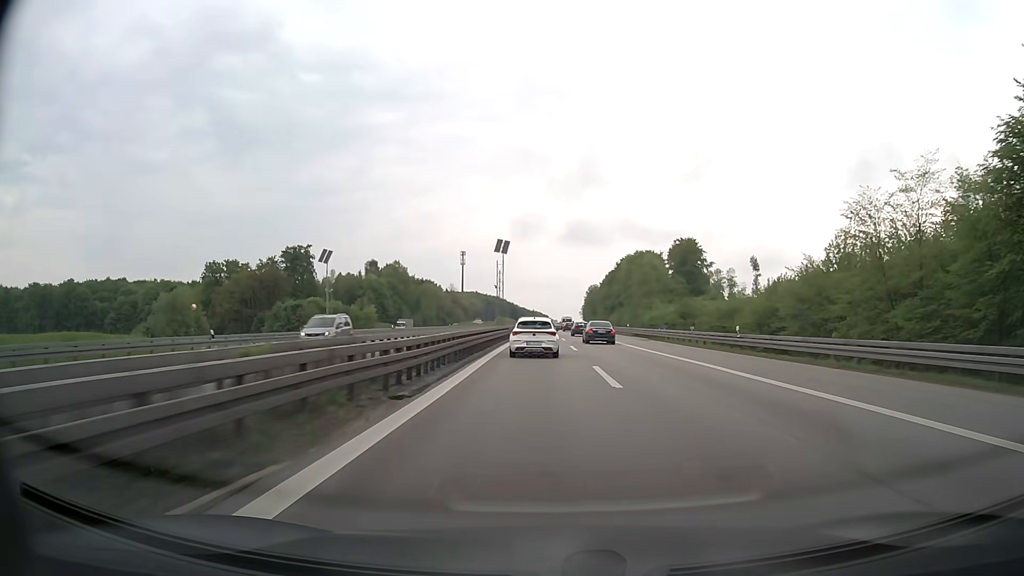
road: motorway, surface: asphalt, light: Day
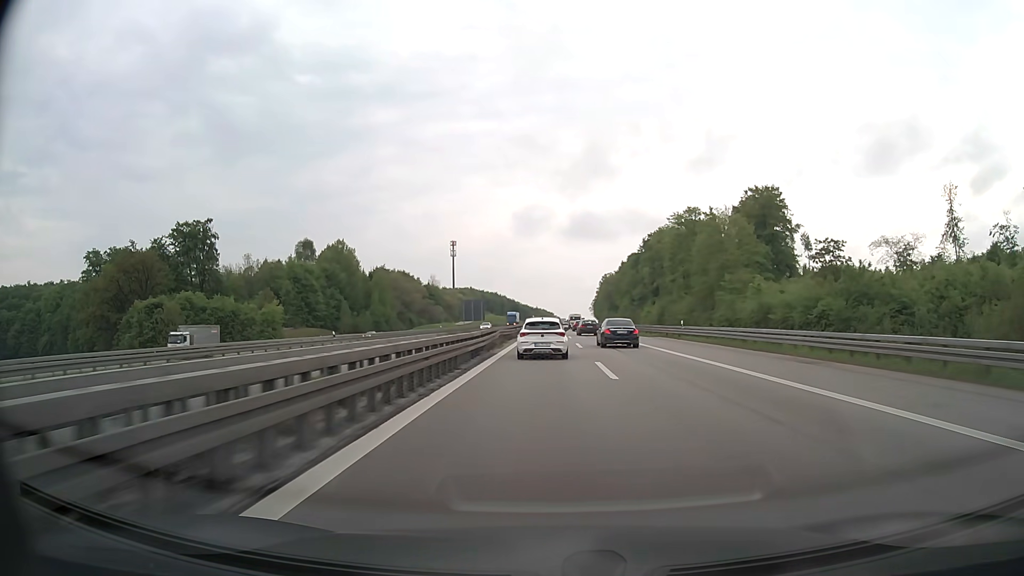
(-0.4, +69.6) m; 0°
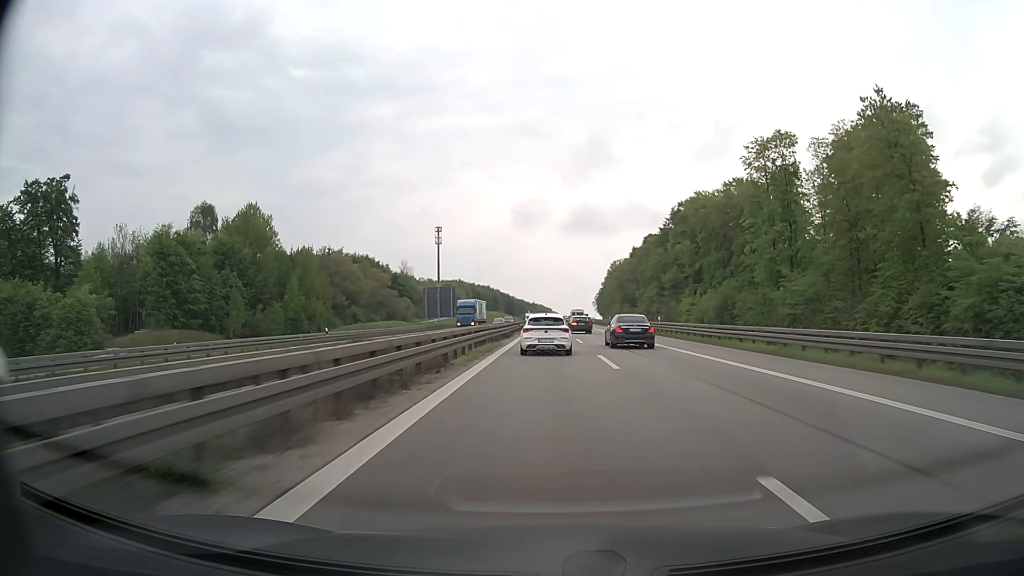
(0.0, +52.3) m; 0°
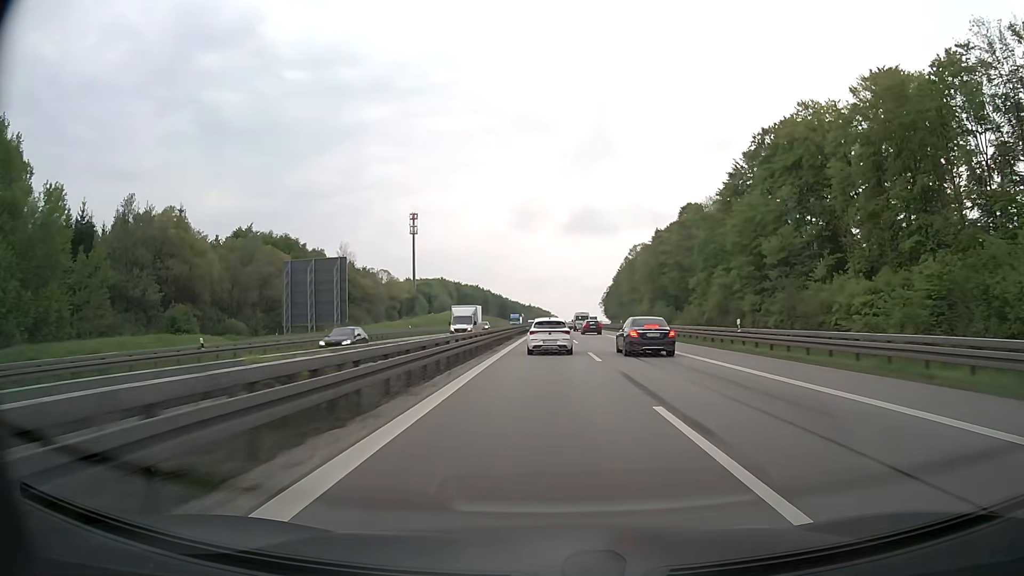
(+0.2, +66.8) m; 0°
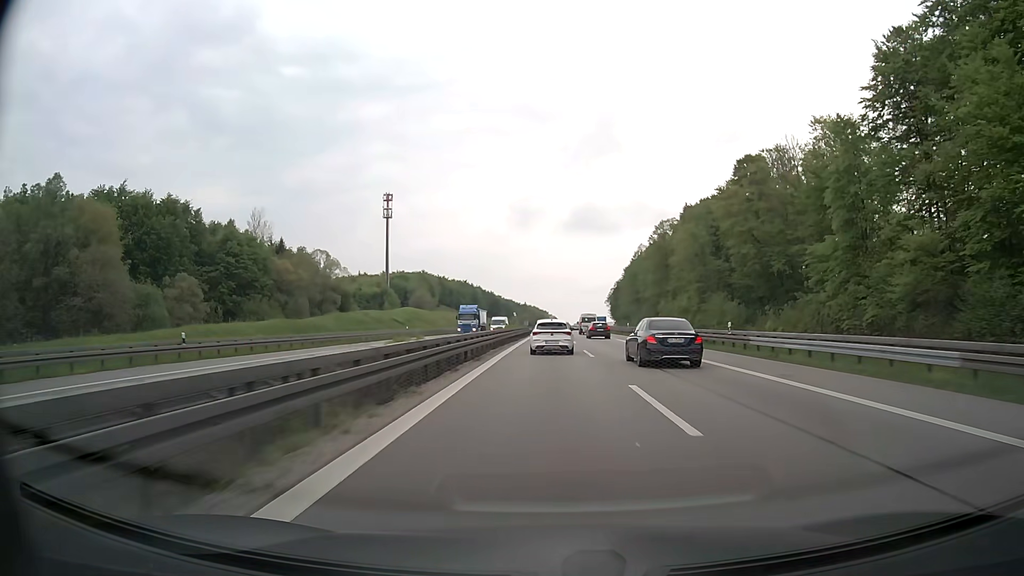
(+0.1, +50.3) m; 0°
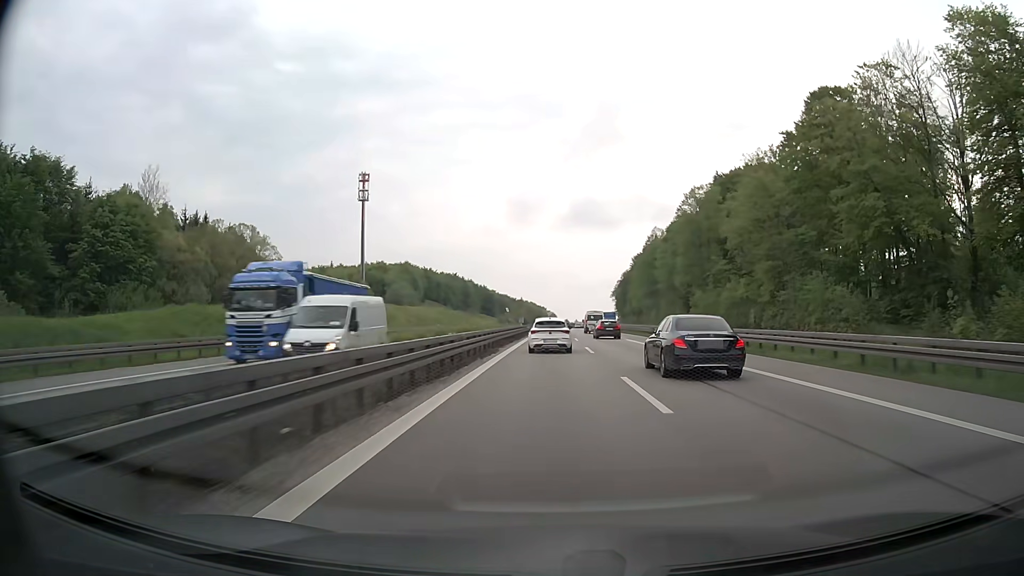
(0.0, +34.3) m; 0°
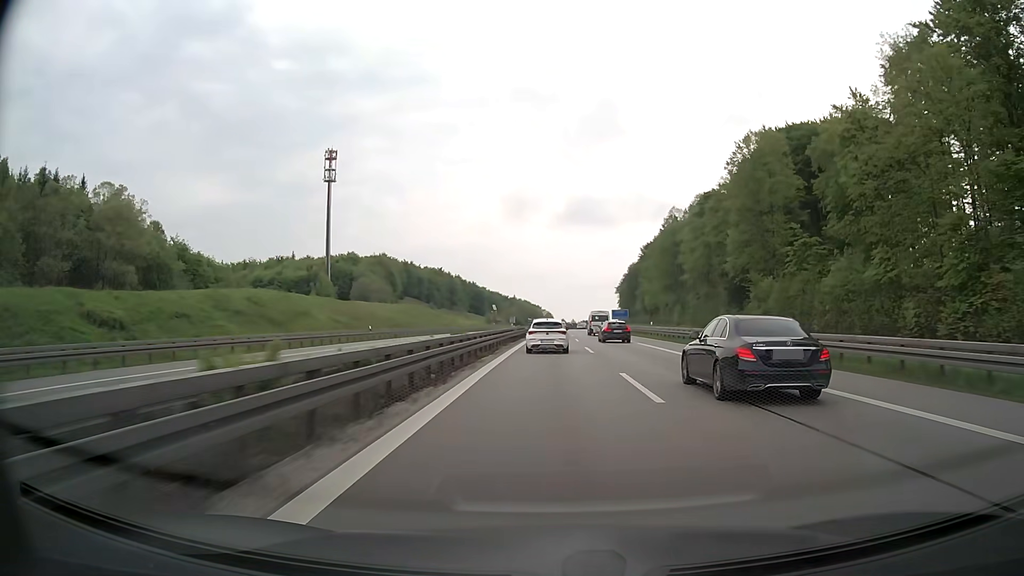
(+0.1, +34.5) m; 0°
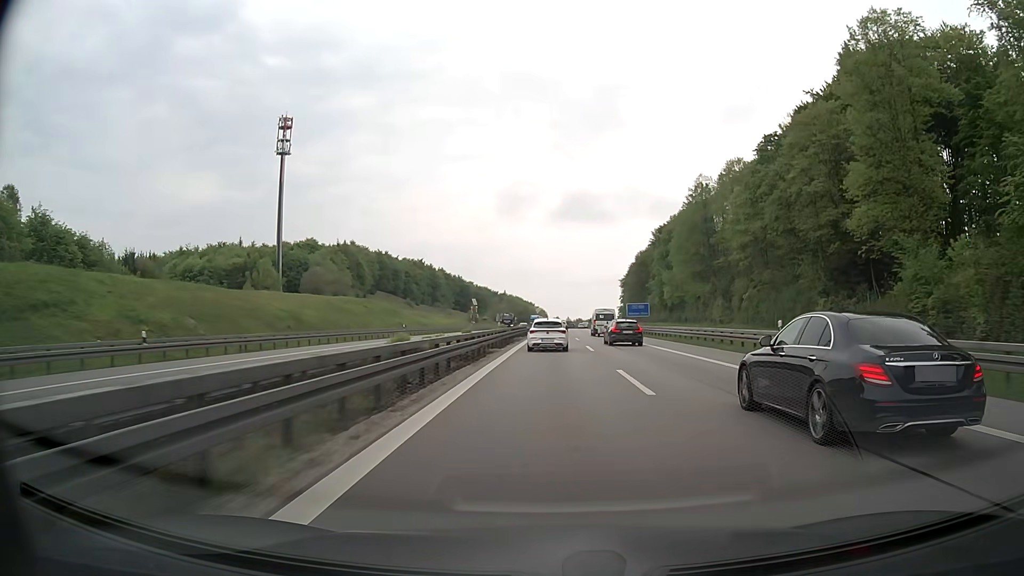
(+0.1, +34.9) m; 0°
(0, +10) (0, +20) (0, +30) (0, +40) (0, +50) (+1, +60) (+1, +70) (+1, +80) (+1, +90) (+2, +100) m
